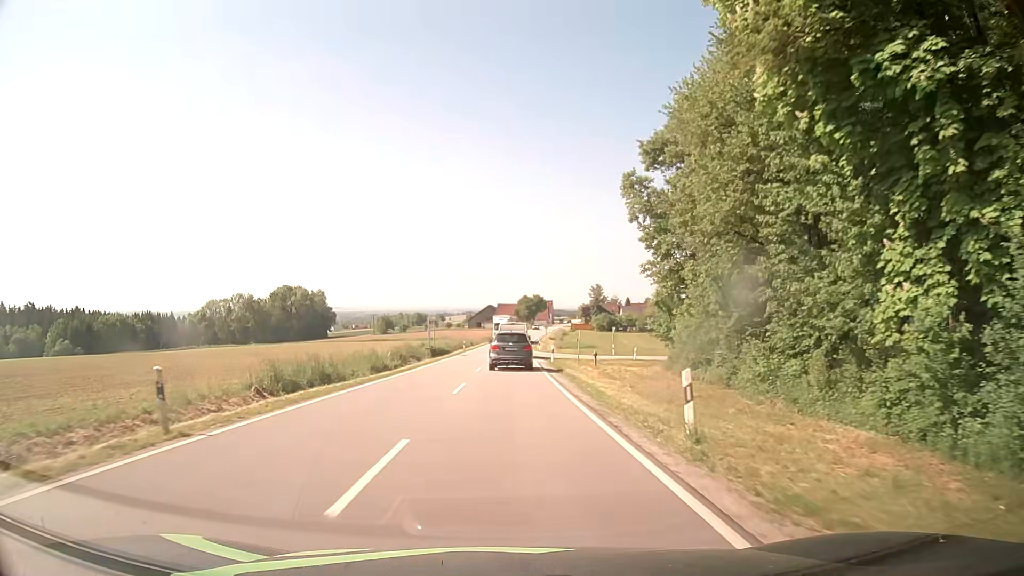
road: secondary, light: Day
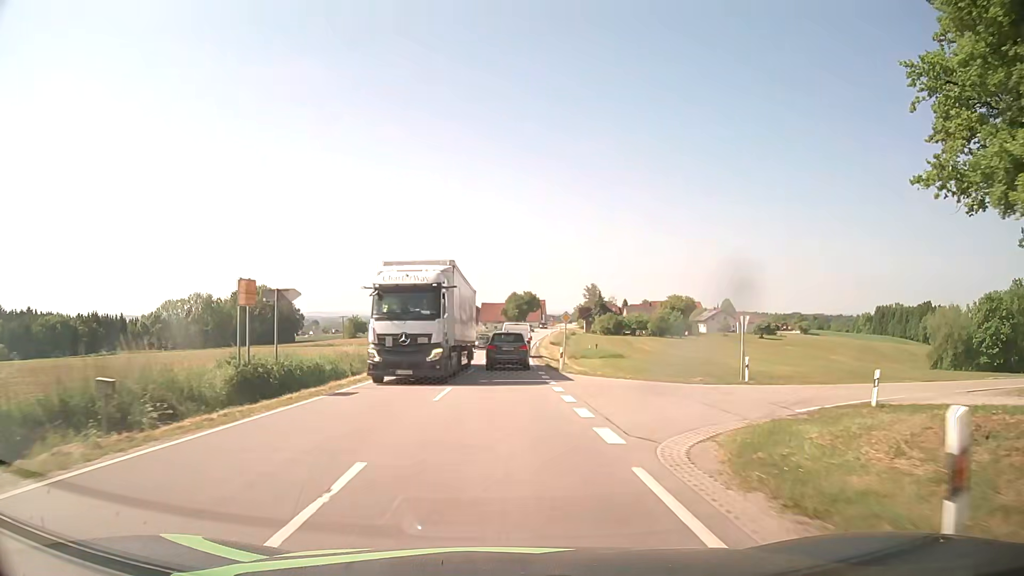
(-0.1, +37.7) m; 0°
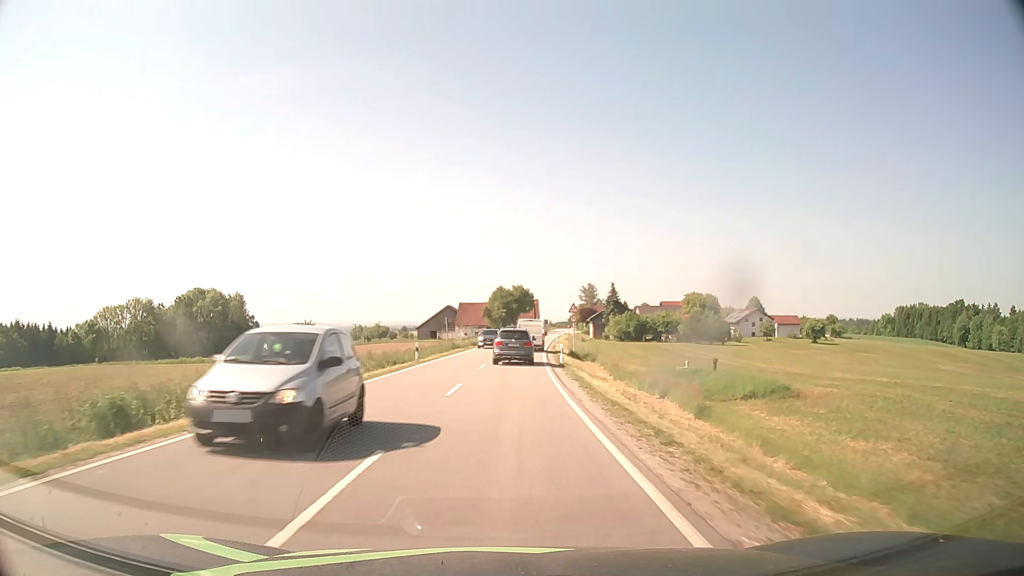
(+0.5, +47.2) m; +2°
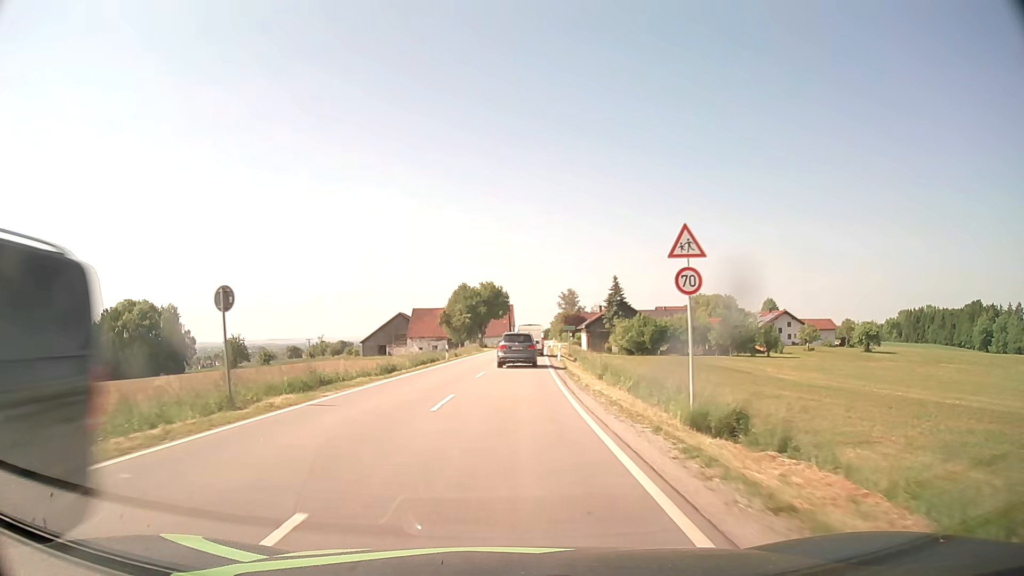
(+0.8, +39.1) m; +2°
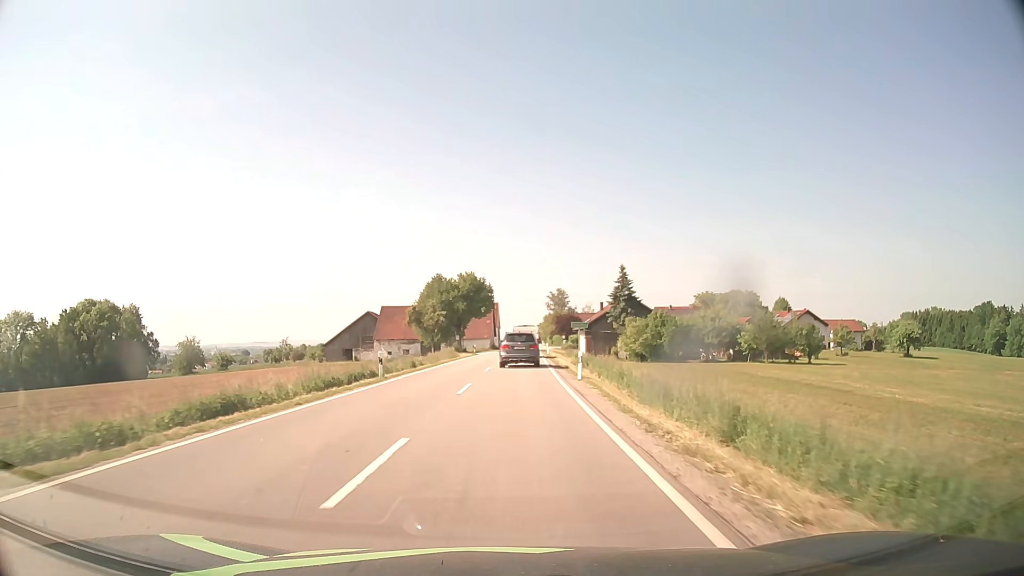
(+0.2, +19.7) m; +1°
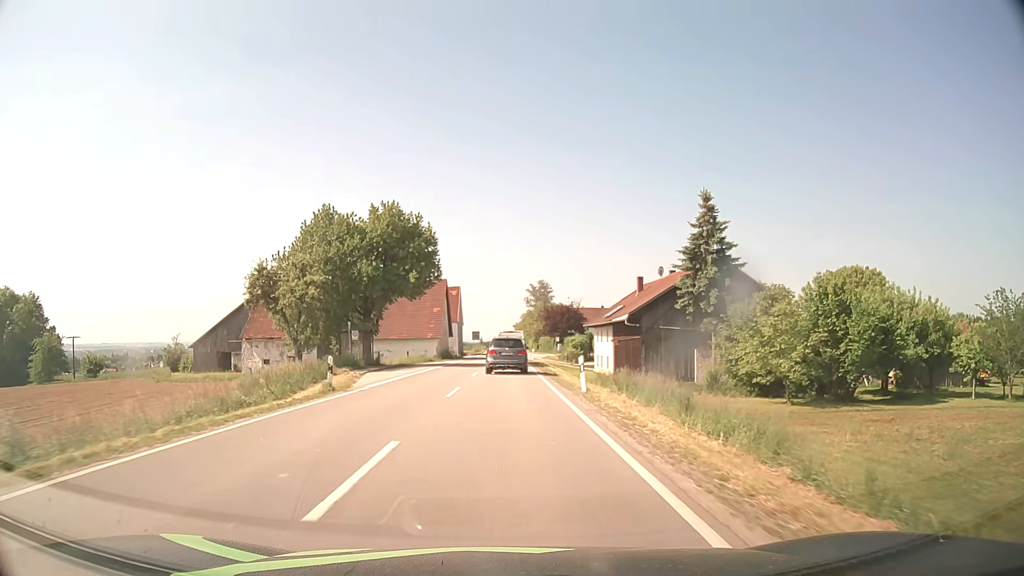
(+1.1, +48.2) m; +2°
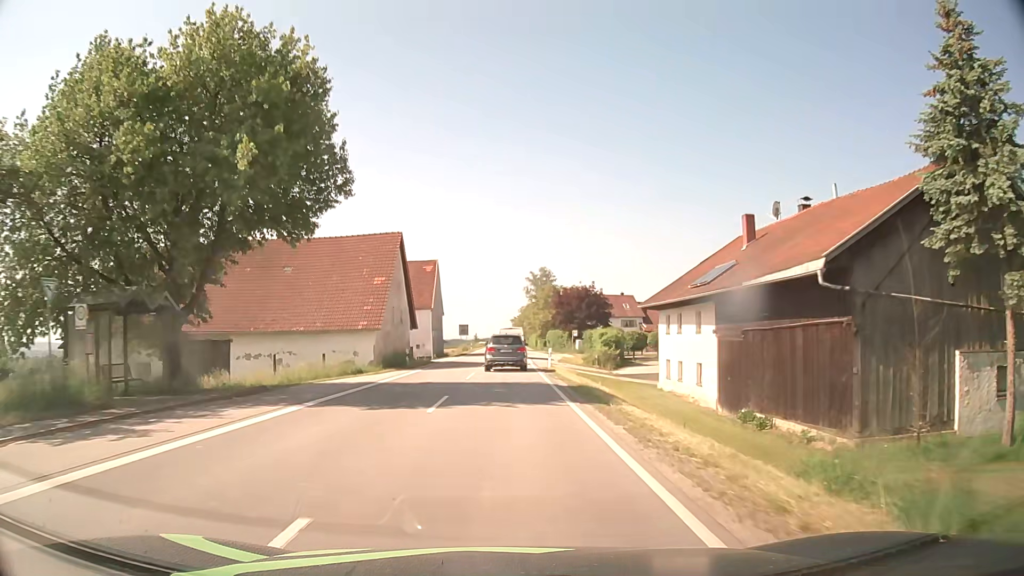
(0.0, +28.1) m; 0°
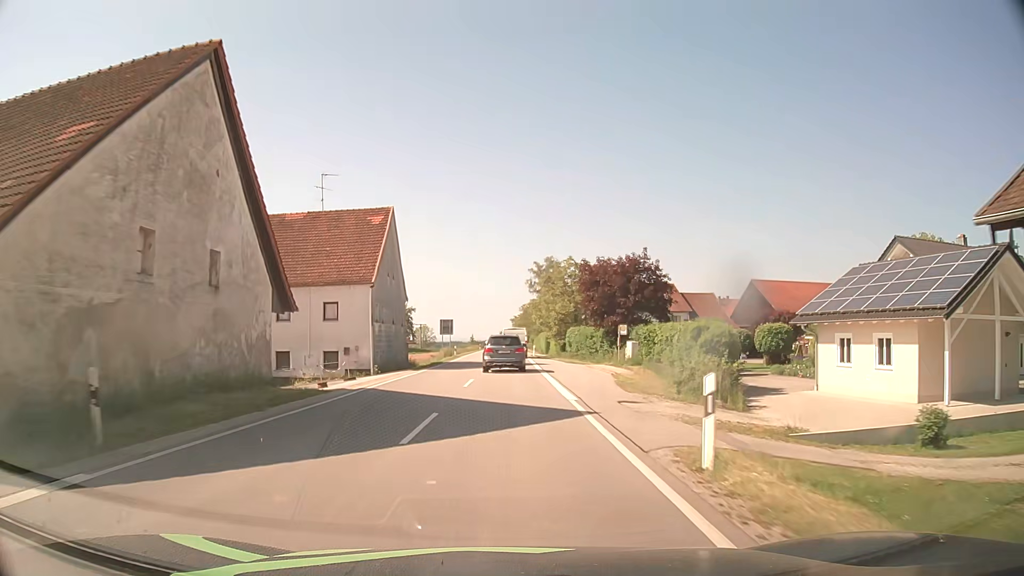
(0.0, +28.0) m; 0°
(0, +10) (0, +20) (0, +30) (0, +40) (0, +50) (0, +60) (0, +70) (0, +80) (+1, +90) (+1, +100) m
